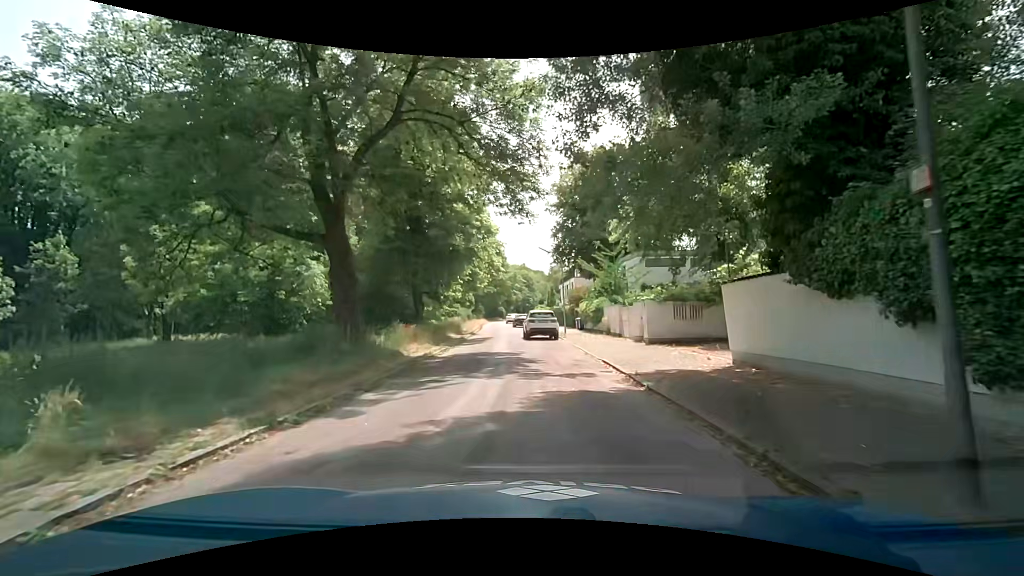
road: residential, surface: asphalt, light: Day
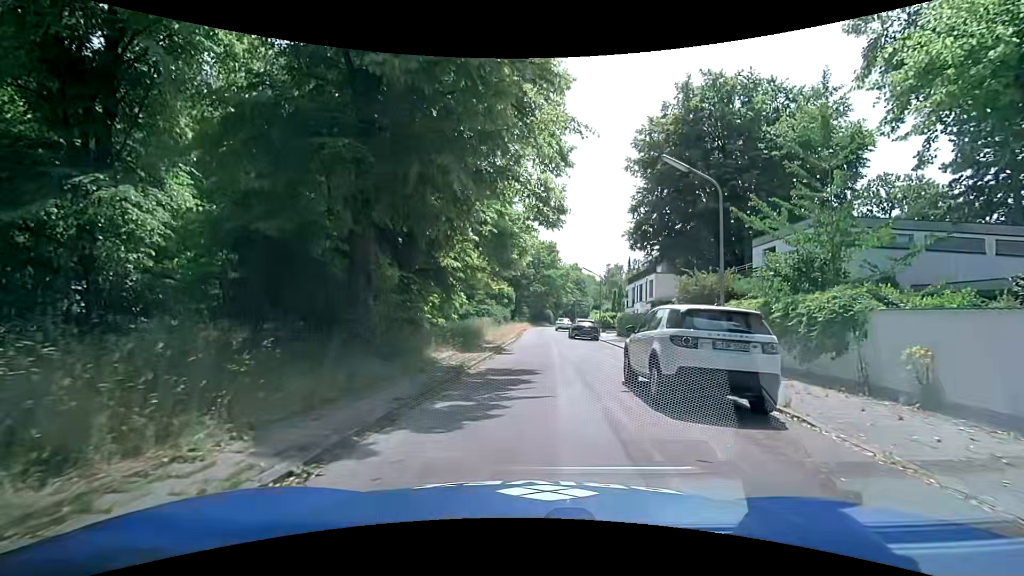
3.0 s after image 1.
(-1.2, +20.5) m; -5°
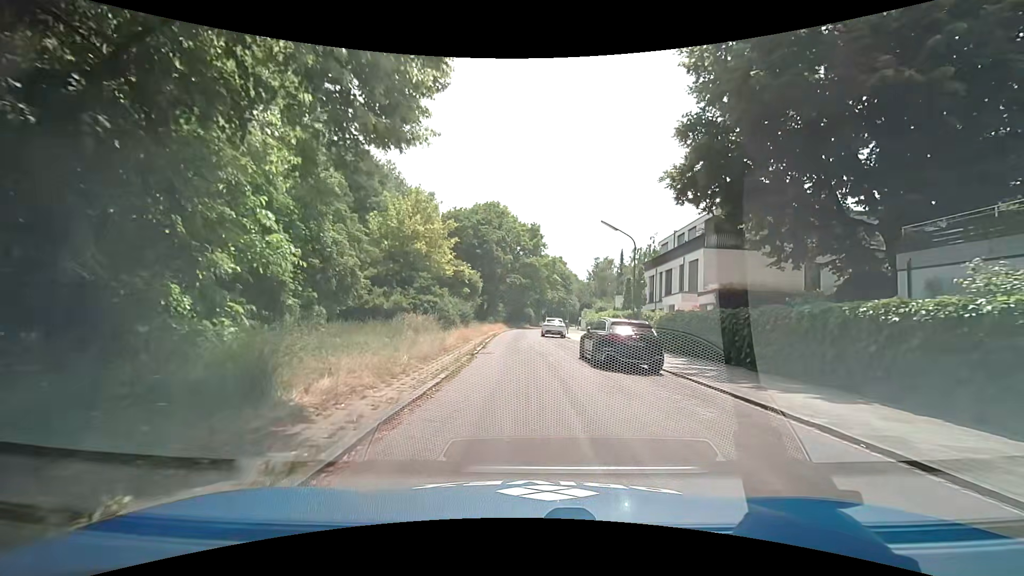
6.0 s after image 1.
(+0.6, +20.9) m; +4°
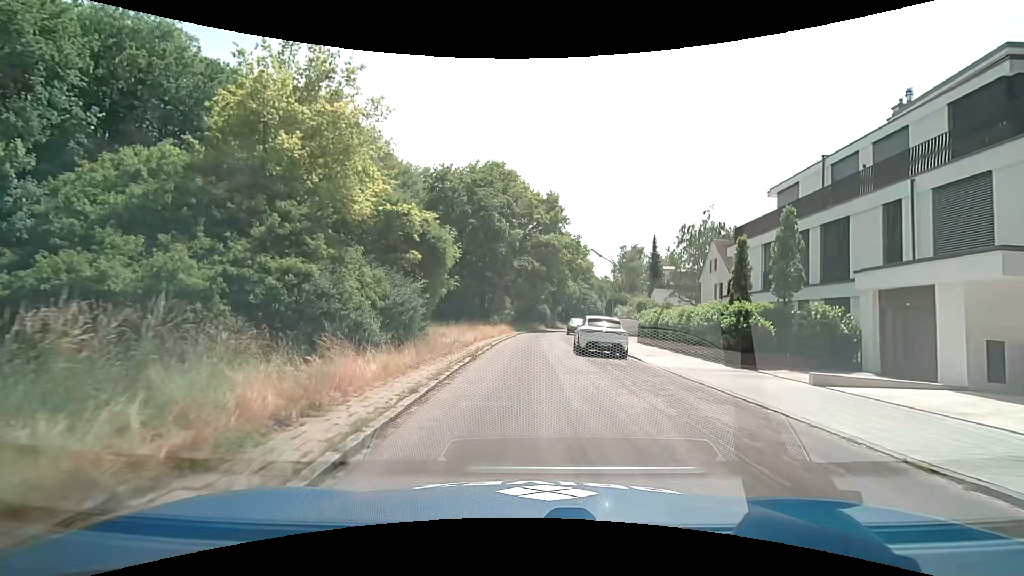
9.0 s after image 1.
(-0.6, +21.1) m; -2°
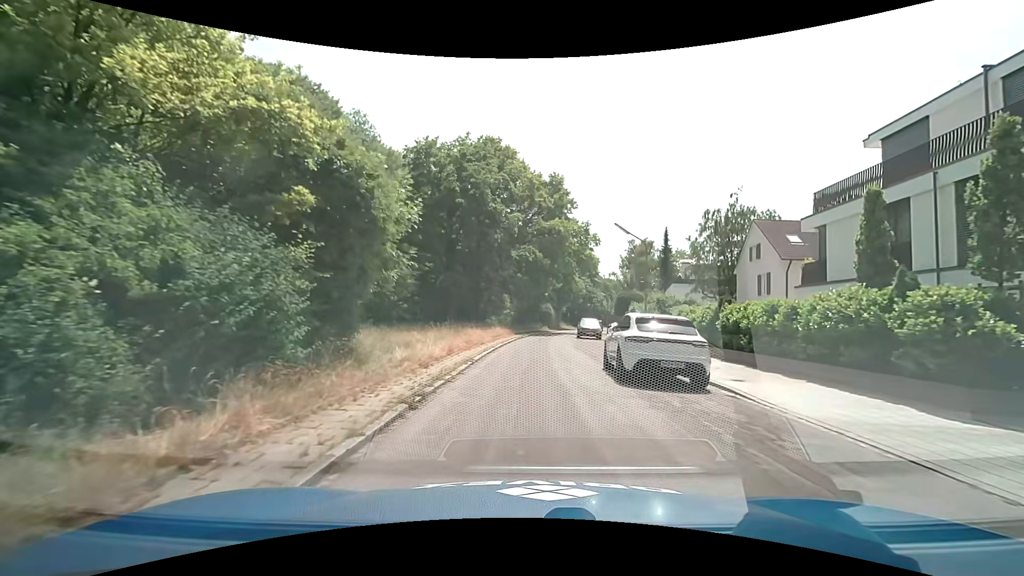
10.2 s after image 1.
(-0.1, +8.7) m; -1°
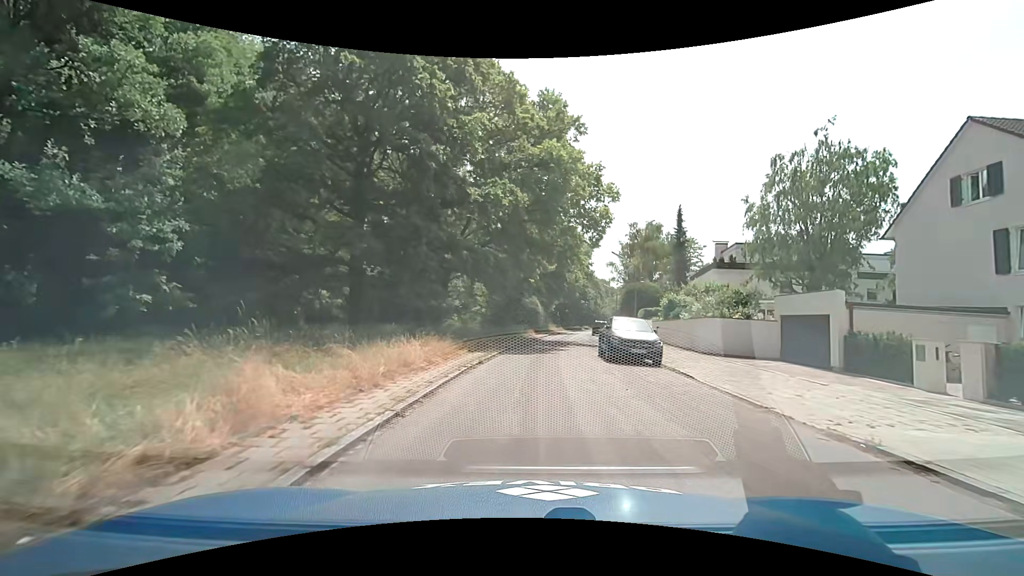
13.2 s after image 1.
(+0.6, +21.5) m; +3°
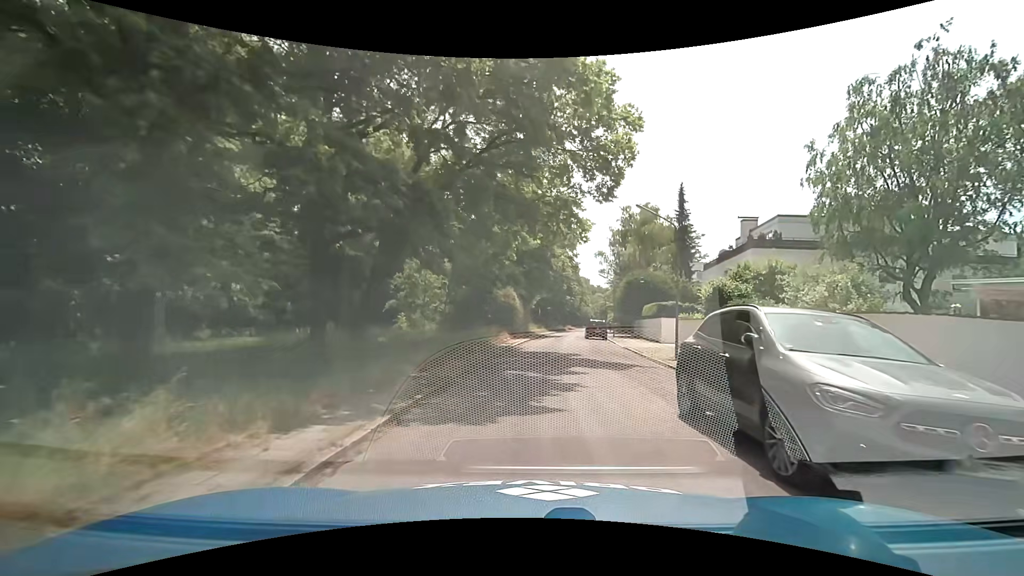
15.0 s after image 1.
(+0.2, +13.0) m; +2°
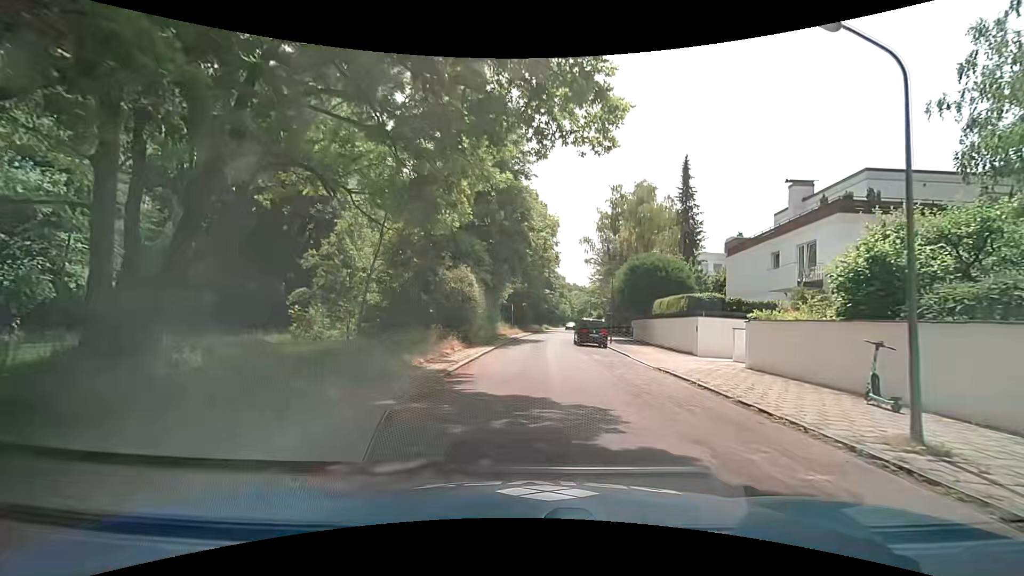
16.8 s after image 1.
(+0.3, +12.9) m; +2°
(0, +10) (+1, +20) (+1, +30) (+3, +40) (+4, +50) (+5, +60) (+6, +70) (+6, +80) (+6, +90) (+6, +100) m
